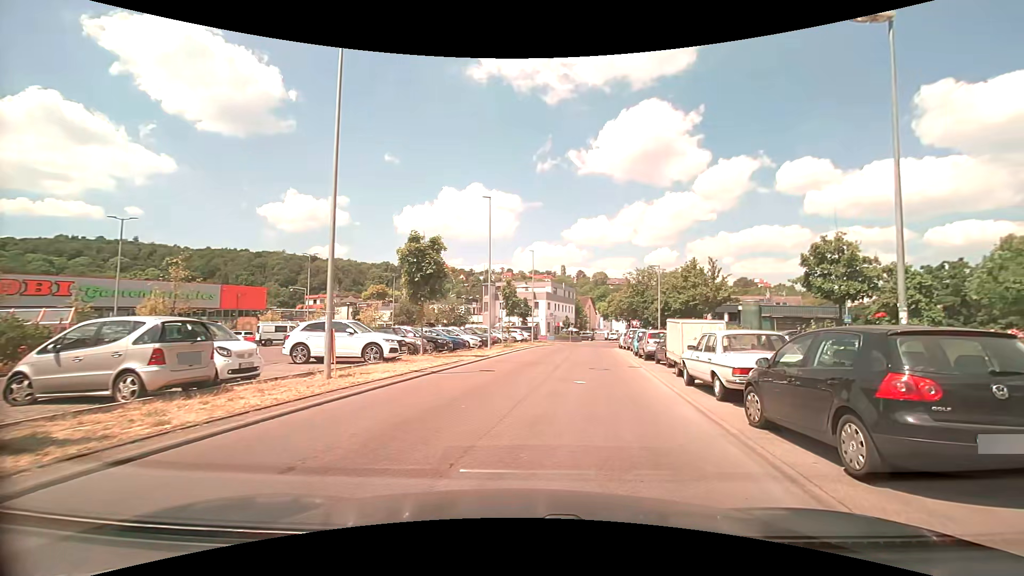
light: Day
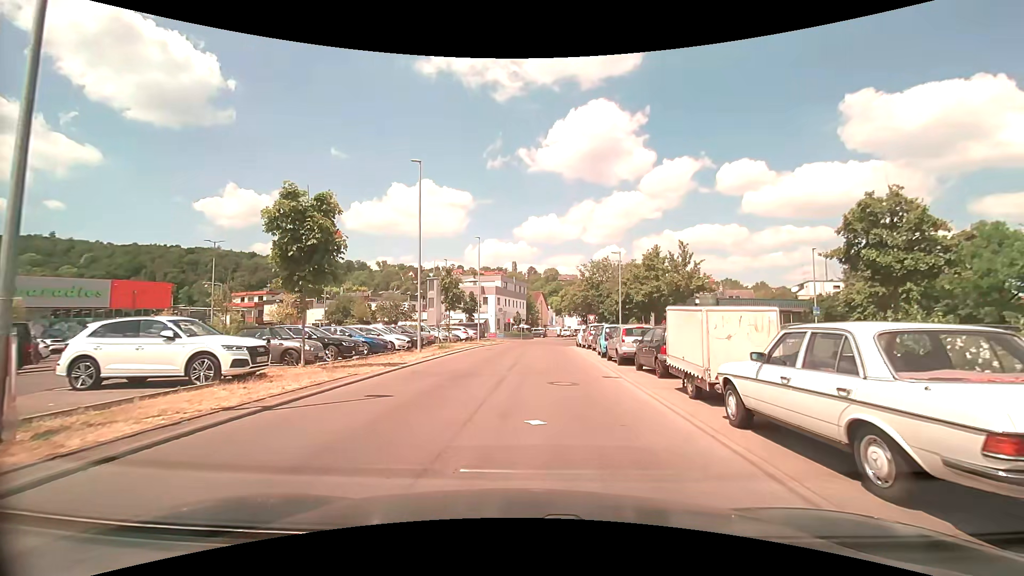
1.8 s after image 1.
(+0.5, +6.6) m; +6°
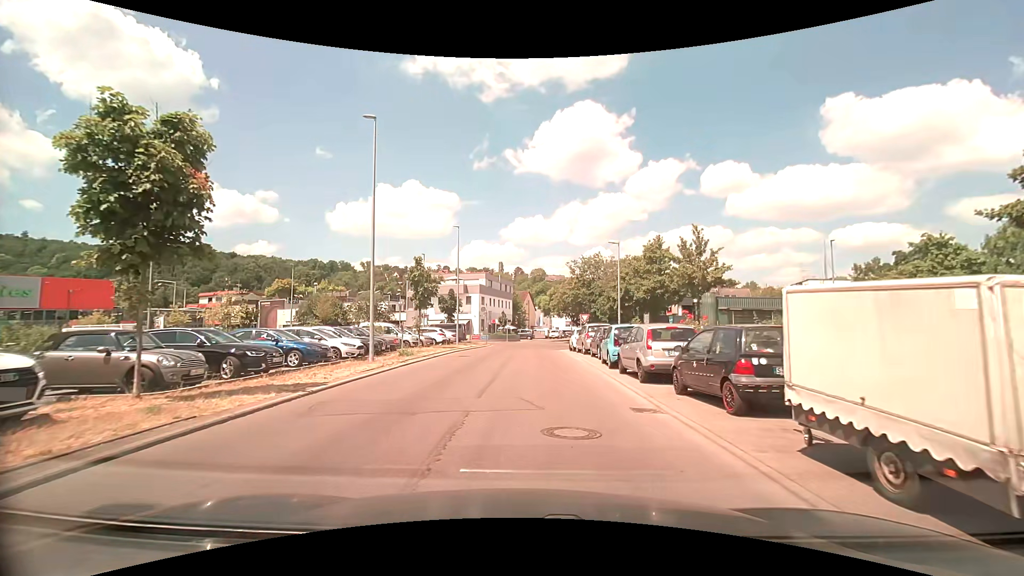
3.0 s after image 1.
(+0.1, +5.8) m; +2°
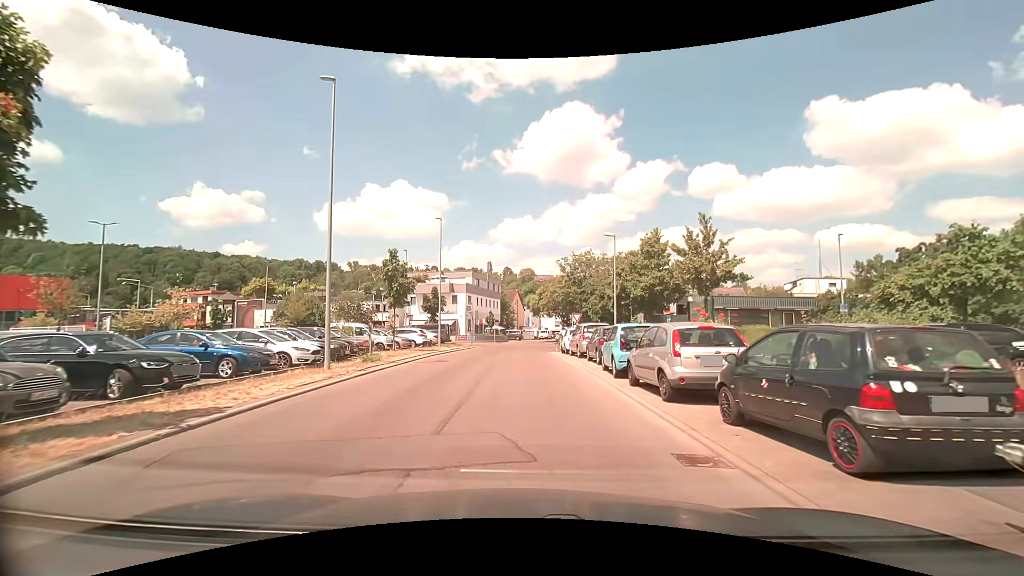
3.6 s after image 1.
(0.0, +3.2) m; +1°
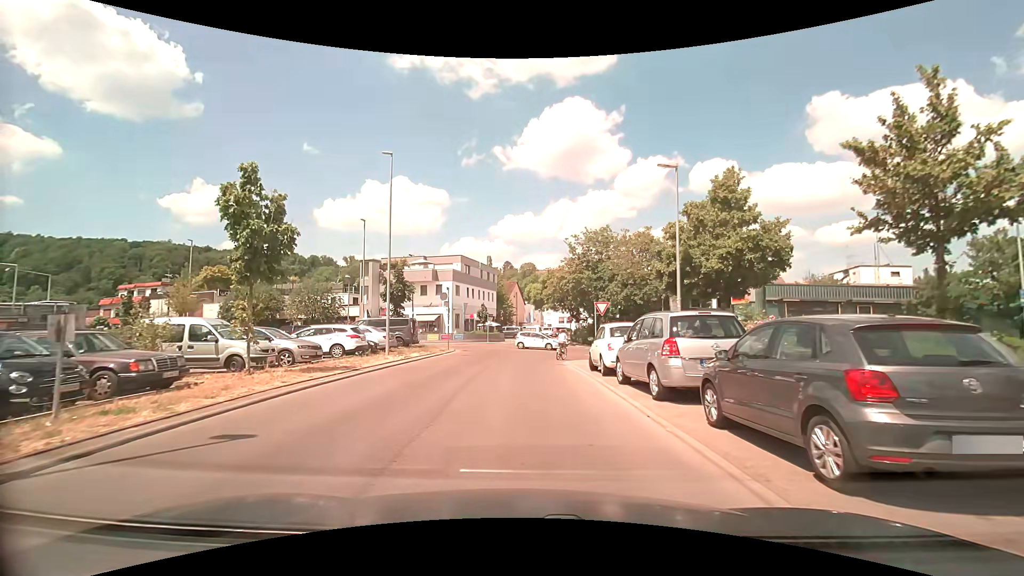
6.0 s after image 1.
(+0.2, +14.4) m; 0°
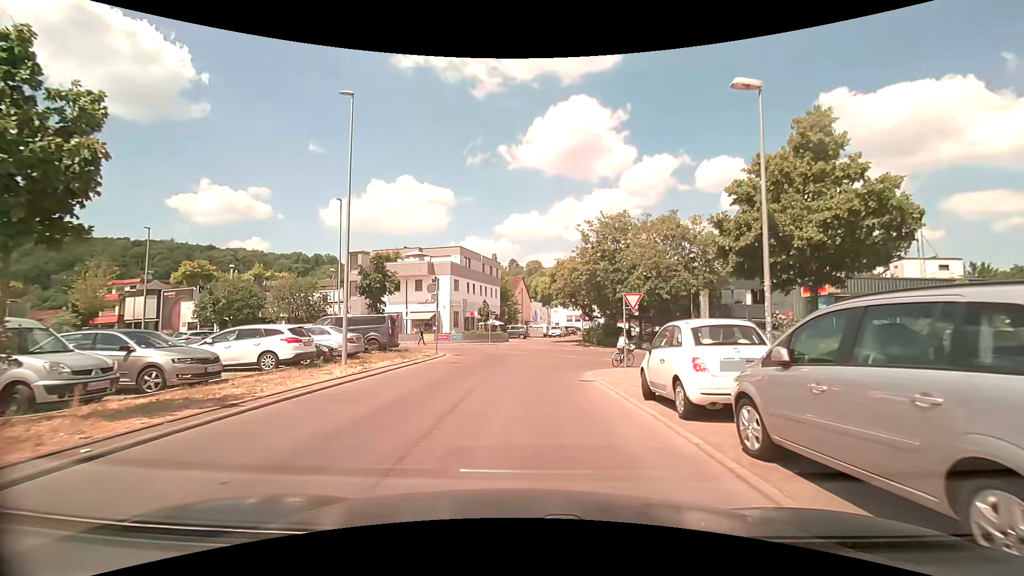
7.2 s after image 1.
(0.0, +6.6) m; 0°
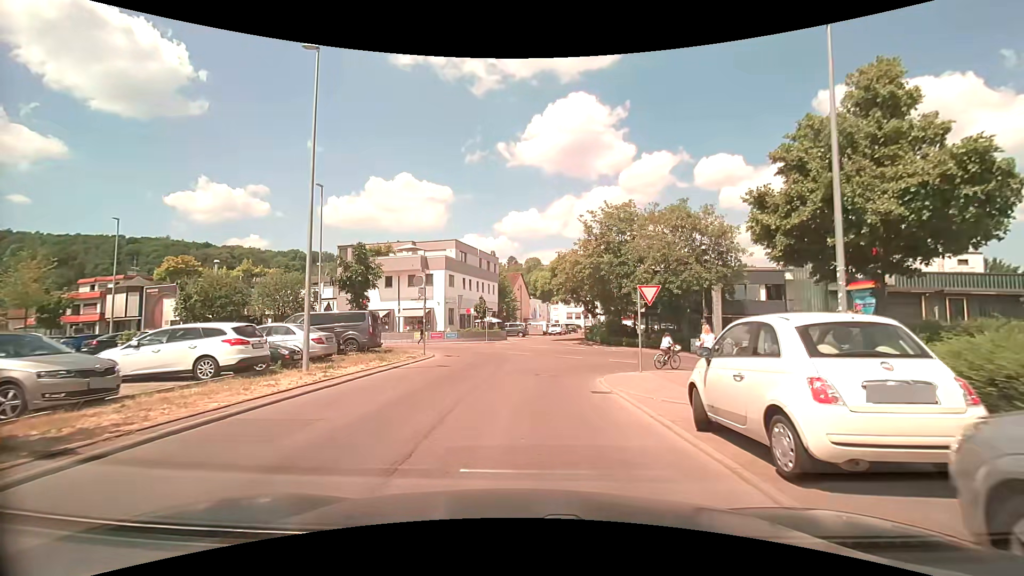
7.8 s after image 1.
(0.0, +3.0) m; 0°
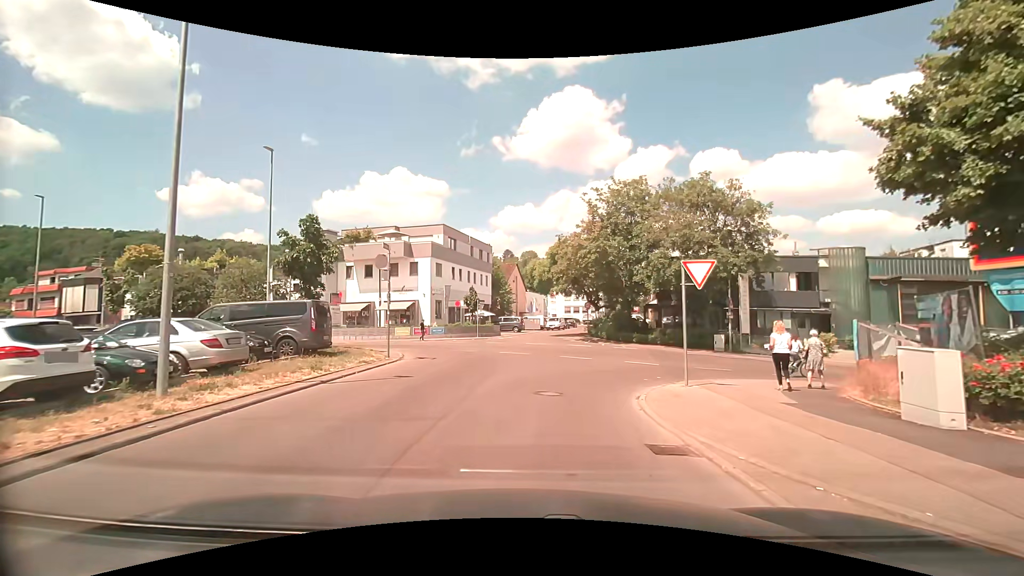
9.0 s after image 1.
(0.0, +5.7) m; 0°
